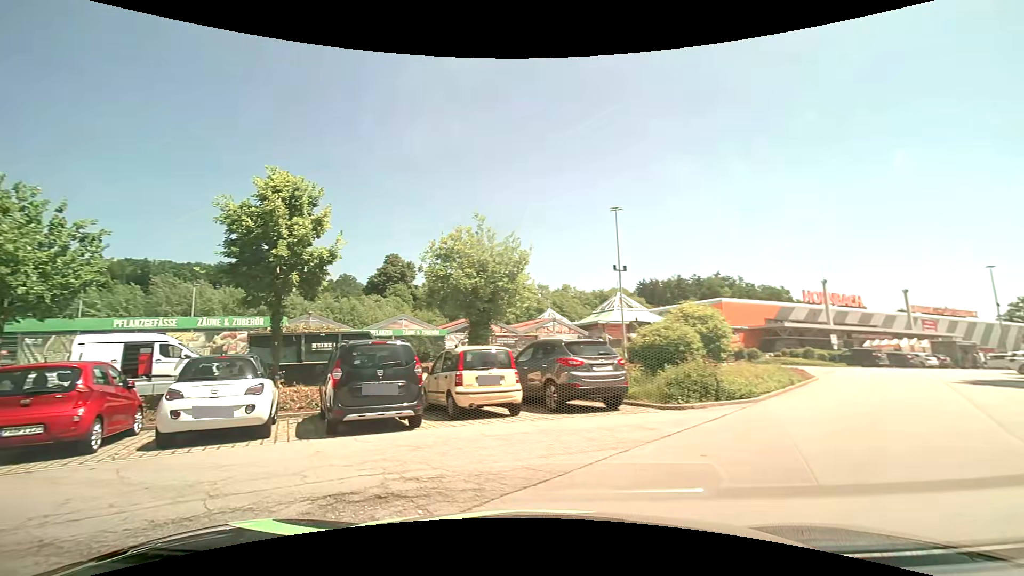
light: Day
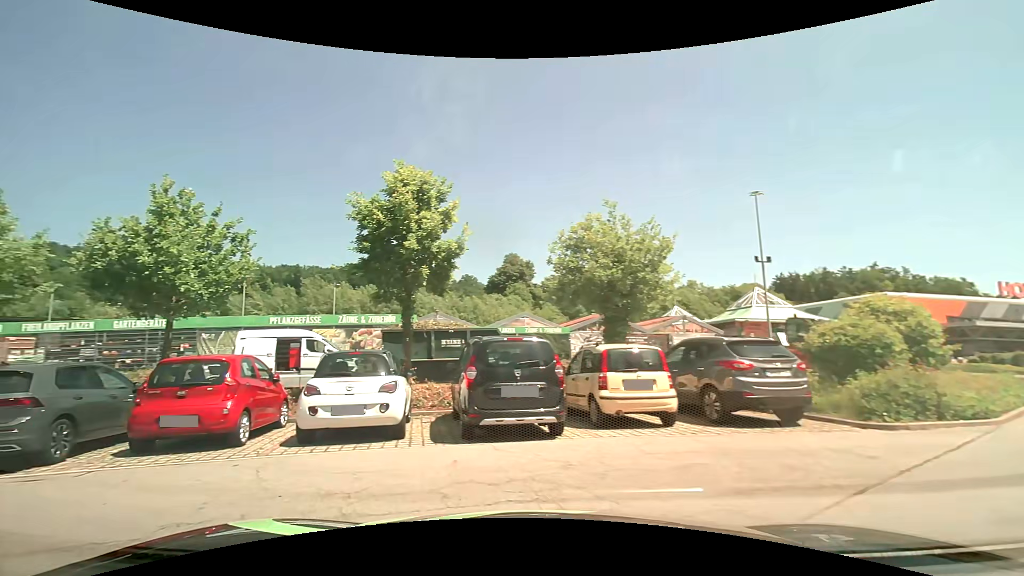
(-0.1, +1.3) m; -14°
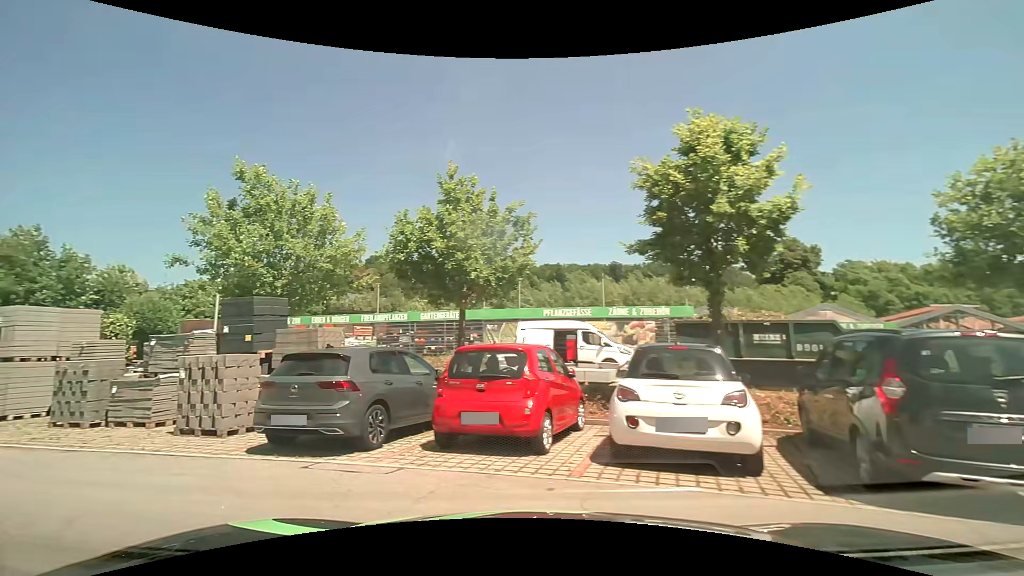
(-0.5, +2.4) m; -27°
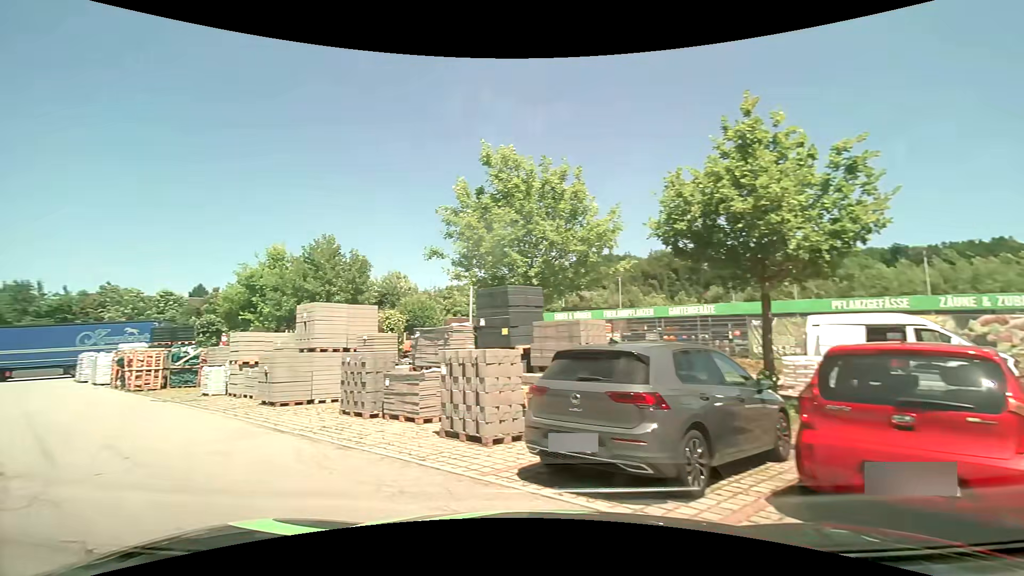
(-0.6, +2.5) m; -26°
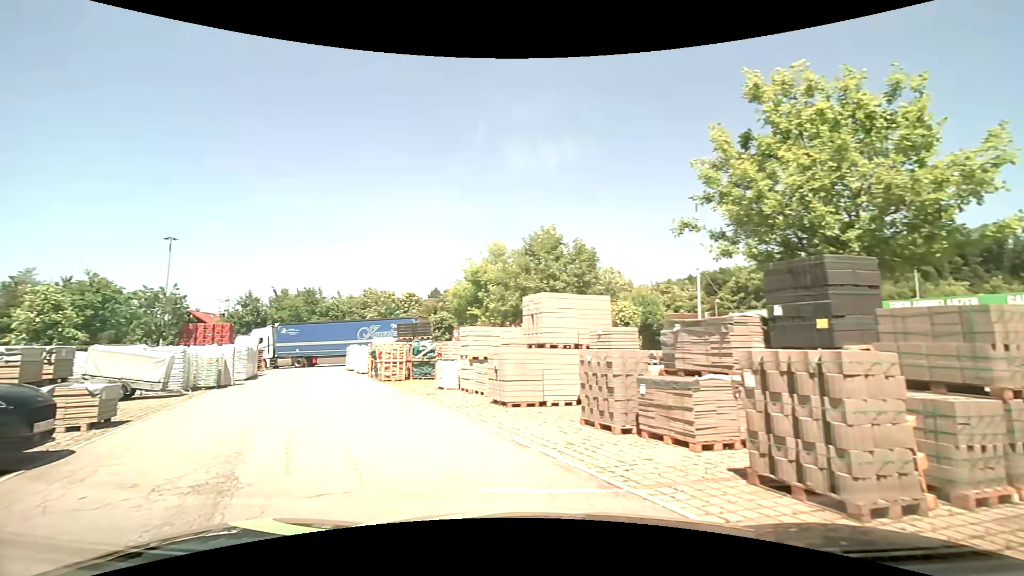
(-0.5, +2.5) m; -24°
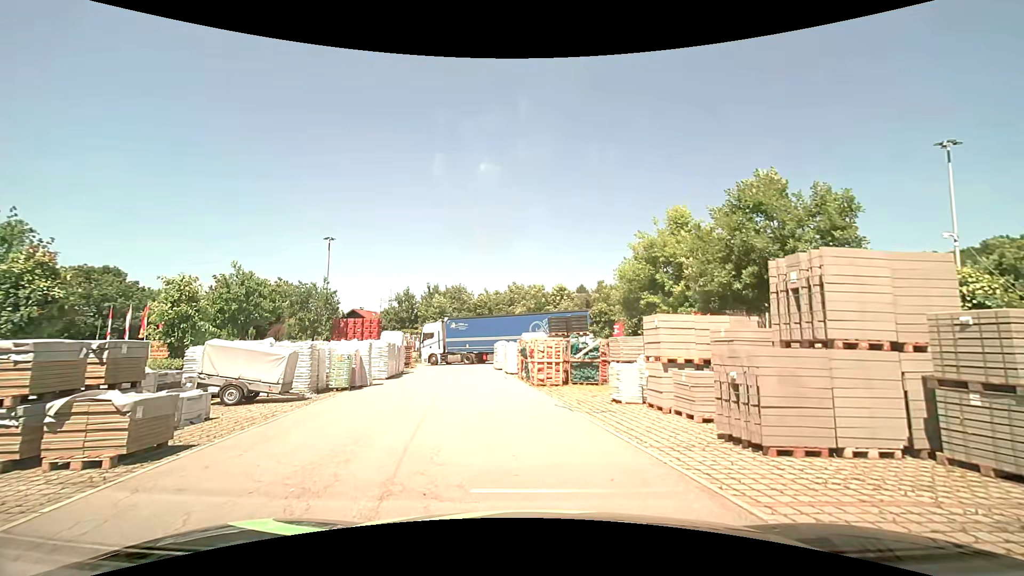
(-1.1, +4.8) m; -17°
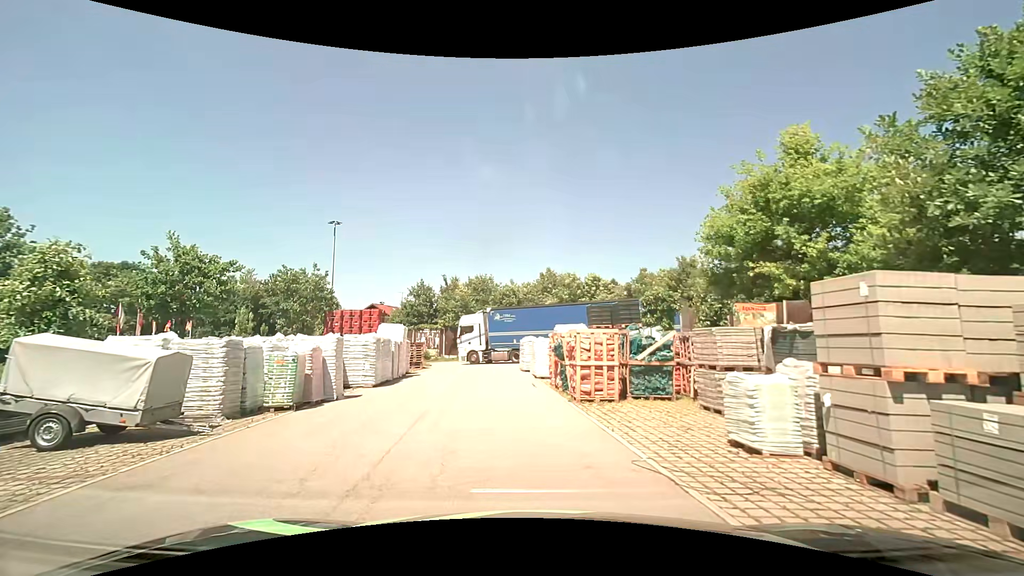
(-0.3, +6.0) m; -4°
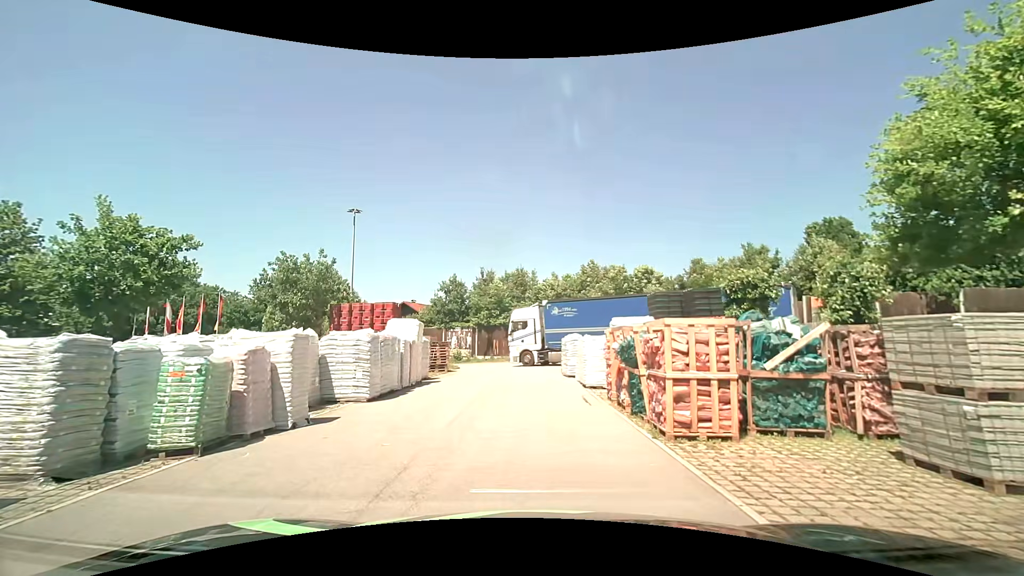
(-0.2, +4.6) m; -6°
